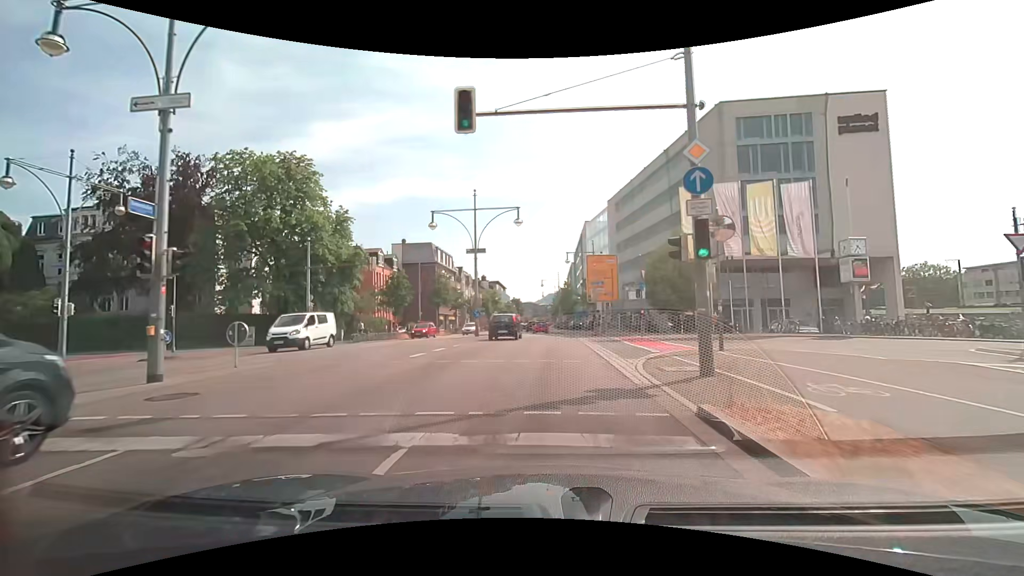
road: primary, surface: asphalt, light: Day
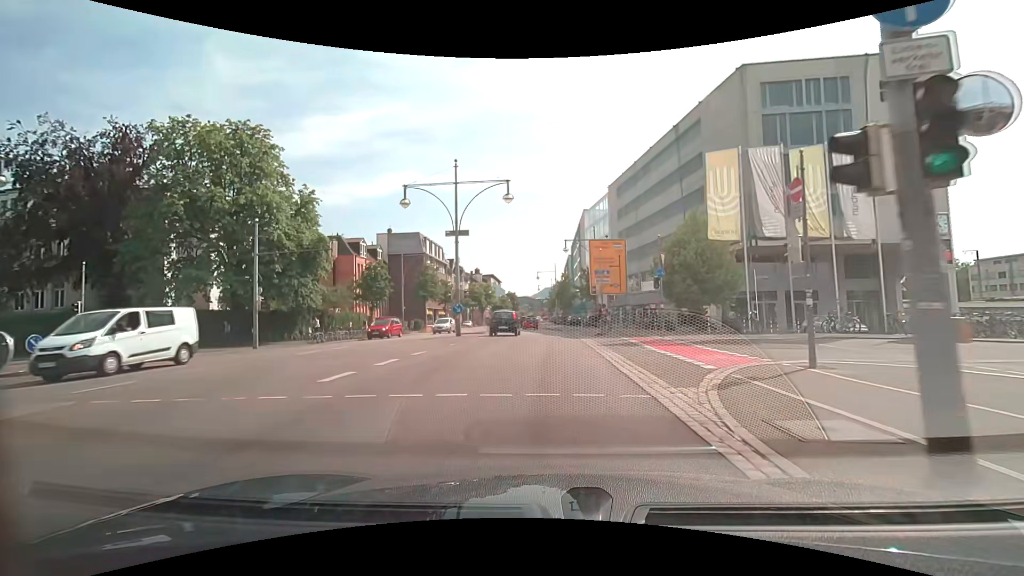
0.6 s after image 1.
(0.0, +5.9) m; 0°
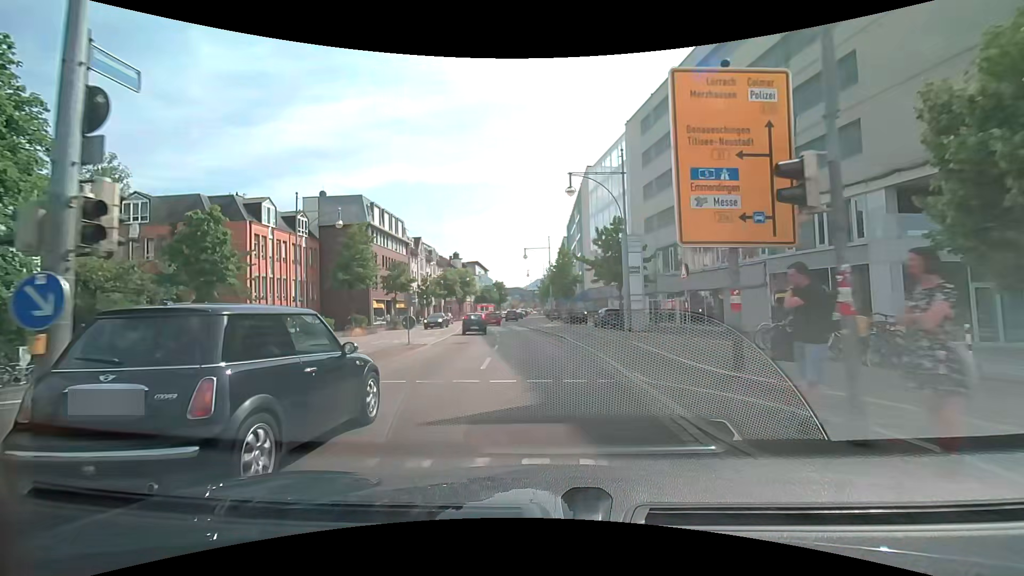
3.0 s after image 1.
(+0.2, +23.1) m; +1°
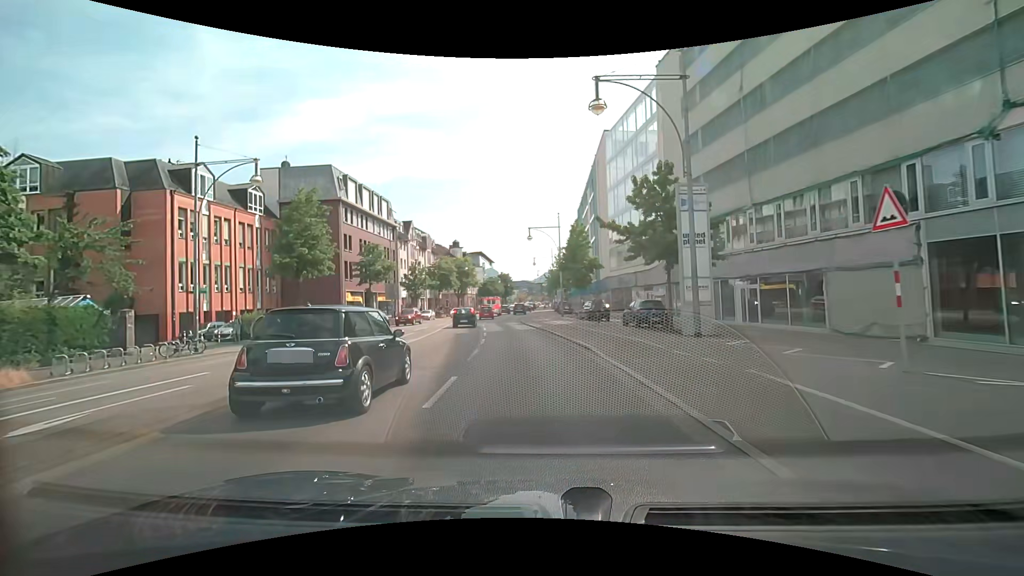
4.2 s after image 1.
(-0.1, +11.1) m; -2°
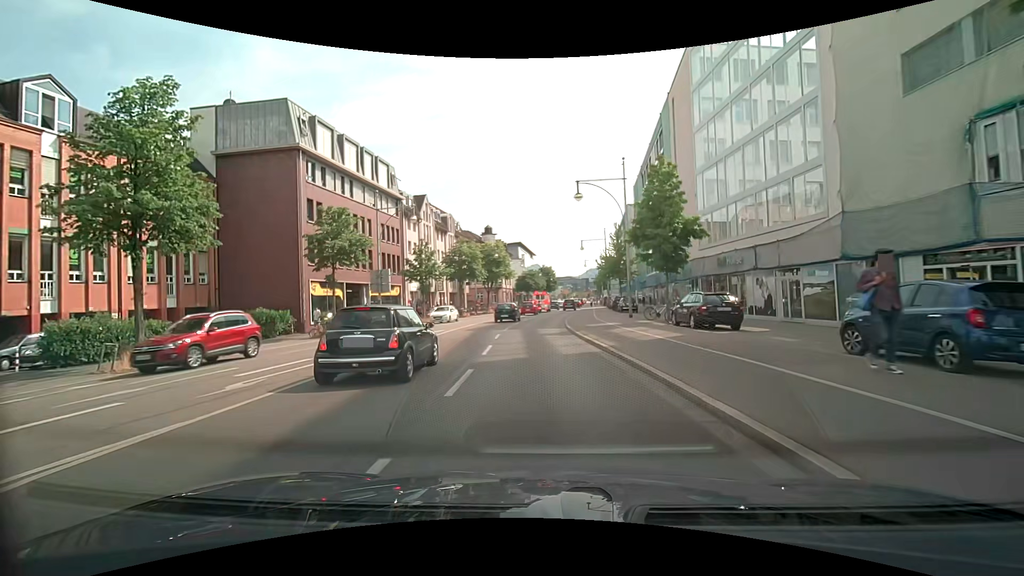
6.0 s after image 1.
(-0.7, +17.5) m; -5°
